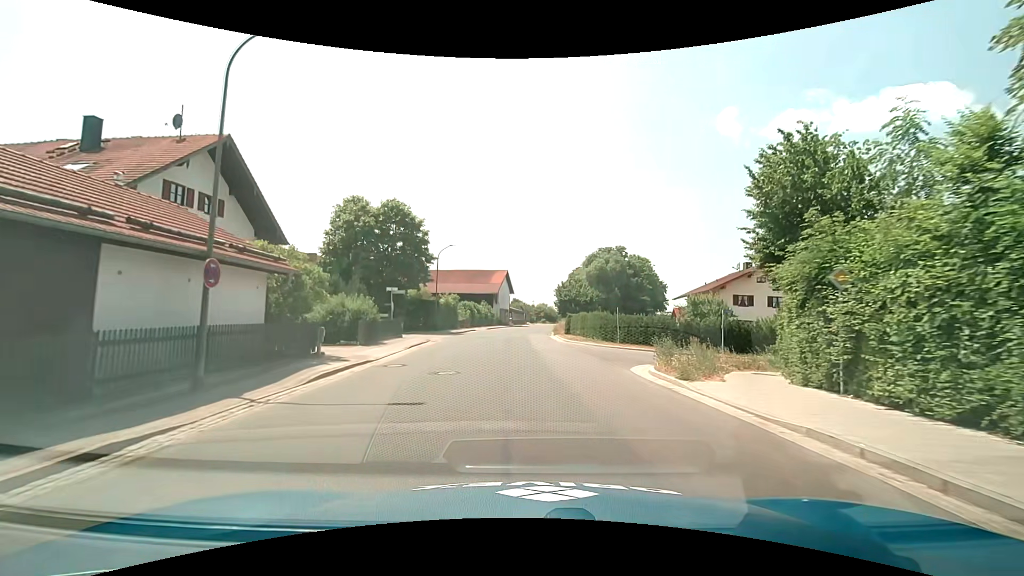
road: tertiary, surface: asphalt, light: Day
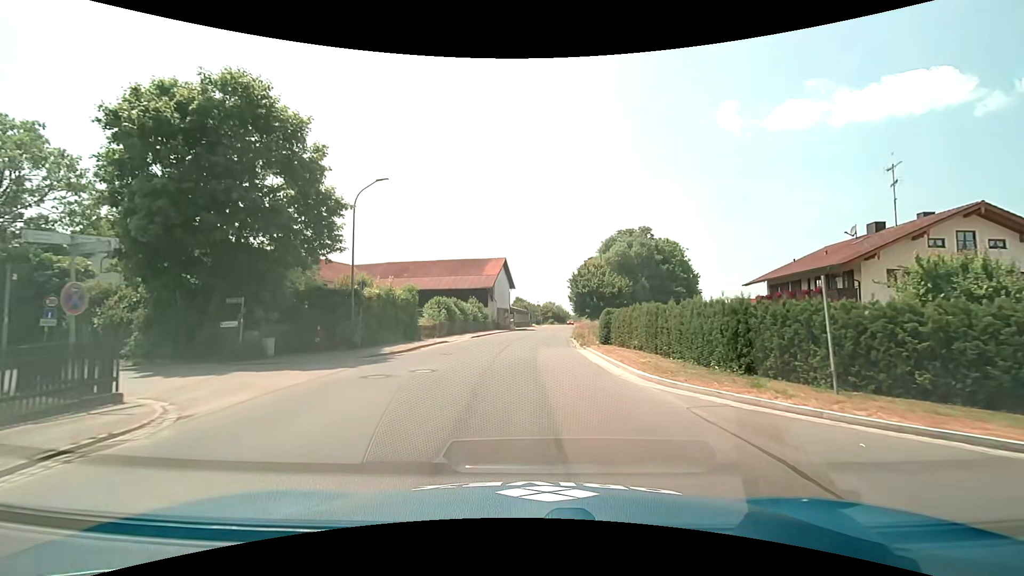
(-0.1, +22.5) m; -1°
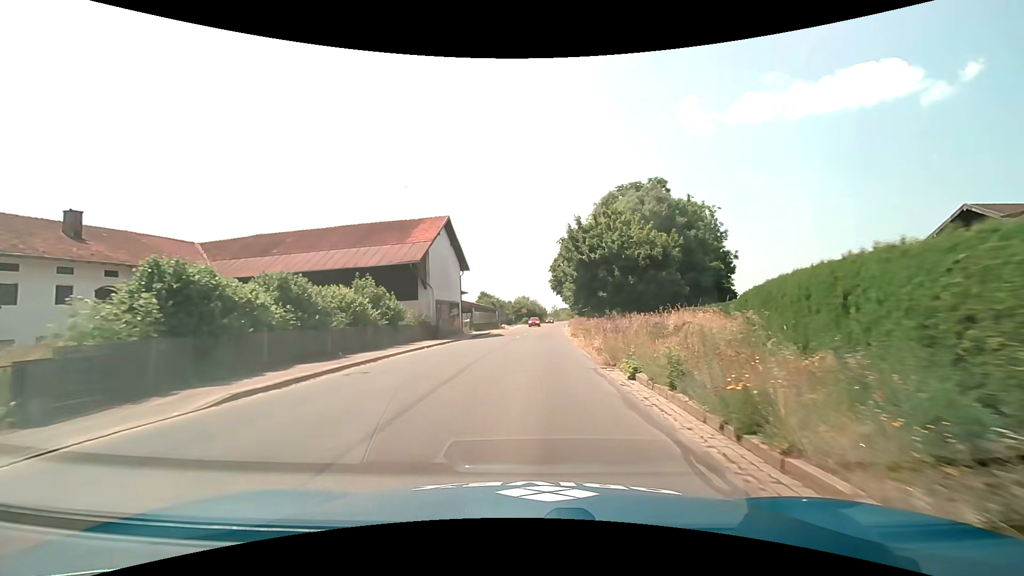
(+0.8, +31.5) m; +4°
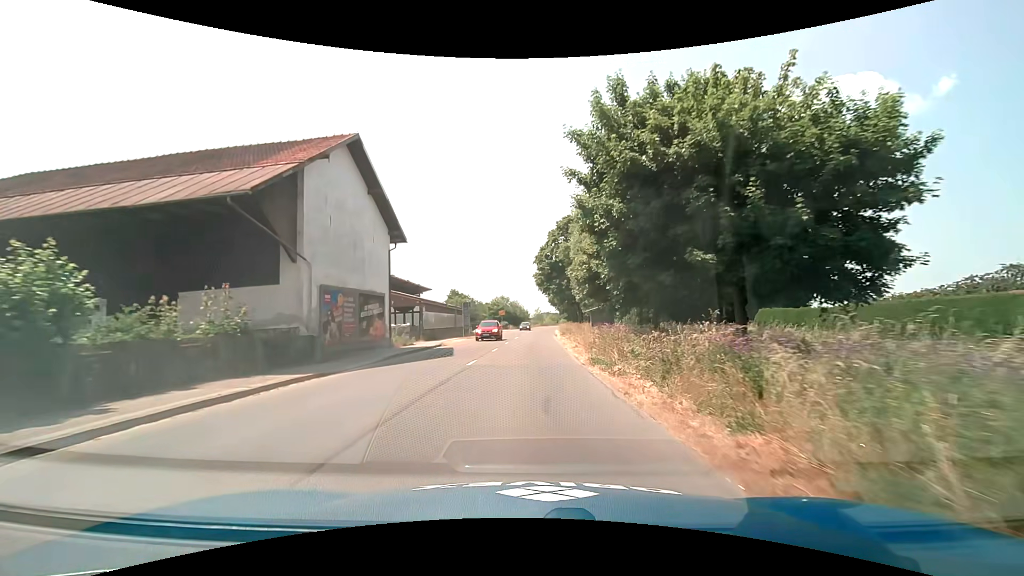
(+0.2, +21.0) m; +1°
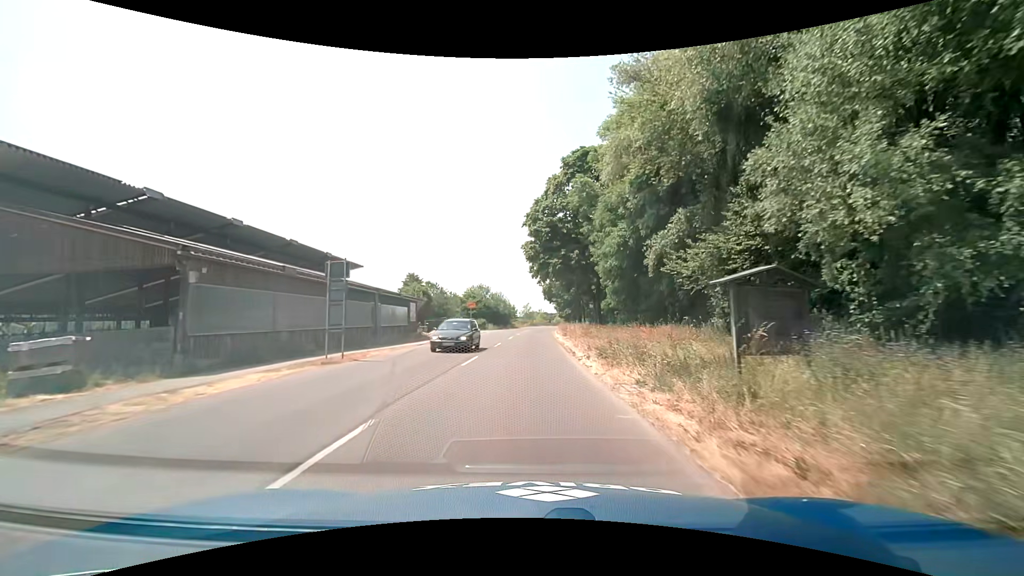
(+0.4, +29.8) m; +1°
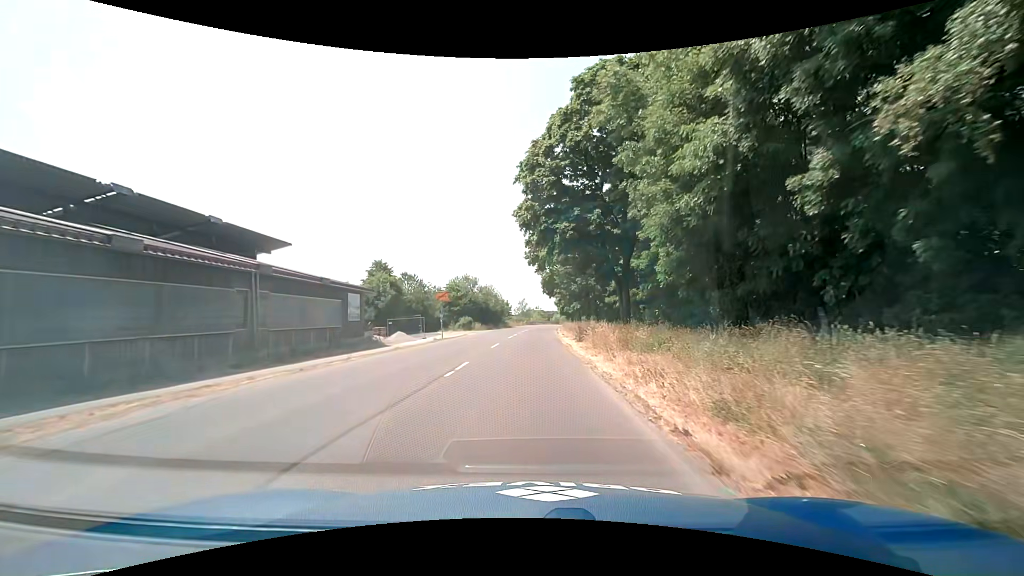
(+0.1, +15.2) m; +1°
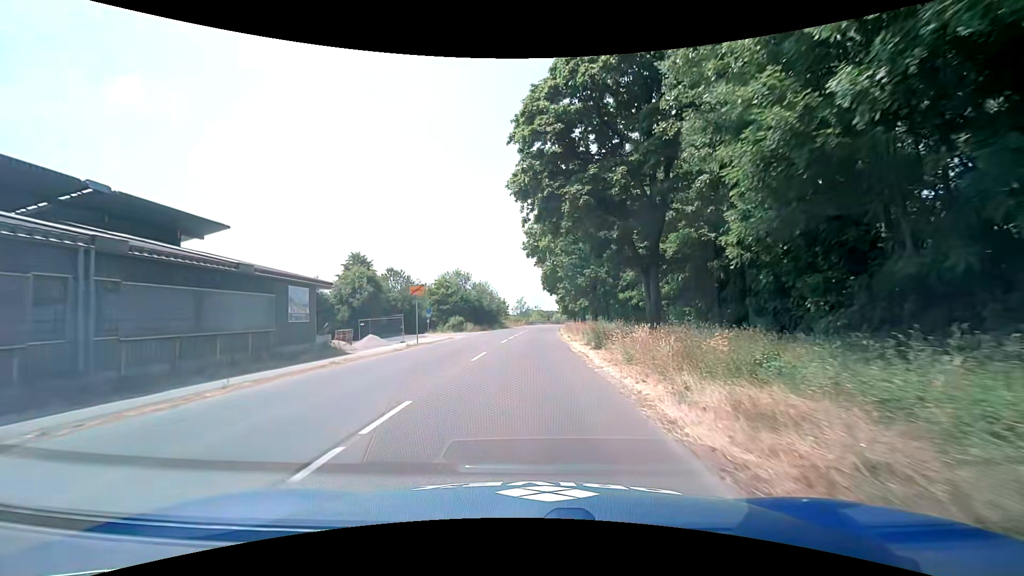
(0.0, +7.6) m; 0°
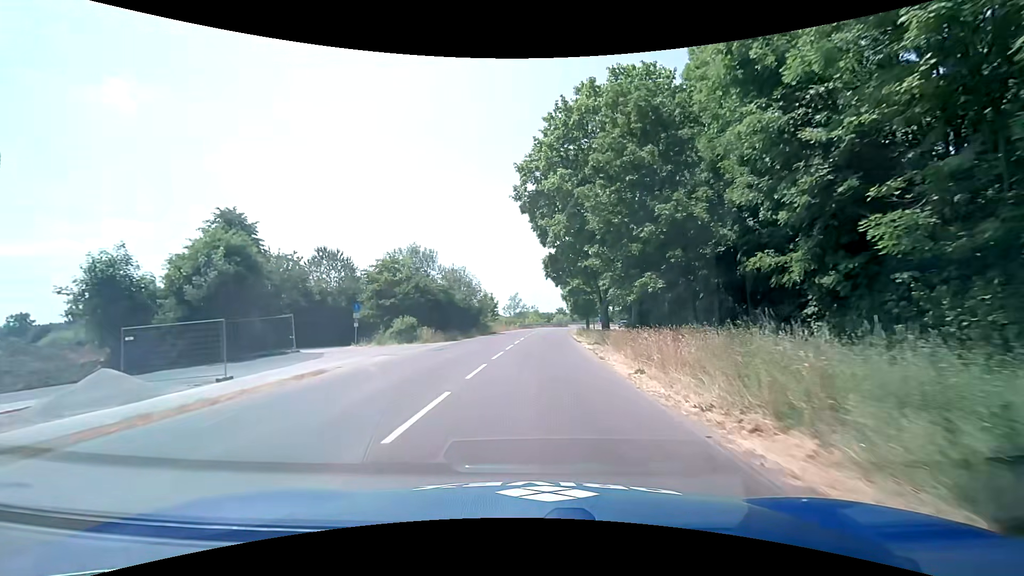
(-0.2, +22.9) m; 0°
(0, +10) (0, +20) (+1, +30) (+2, +40) (+2, +50) (+3, +60) (+4, +70) (+6, +80) (+8, +89) (+11, +99) m
